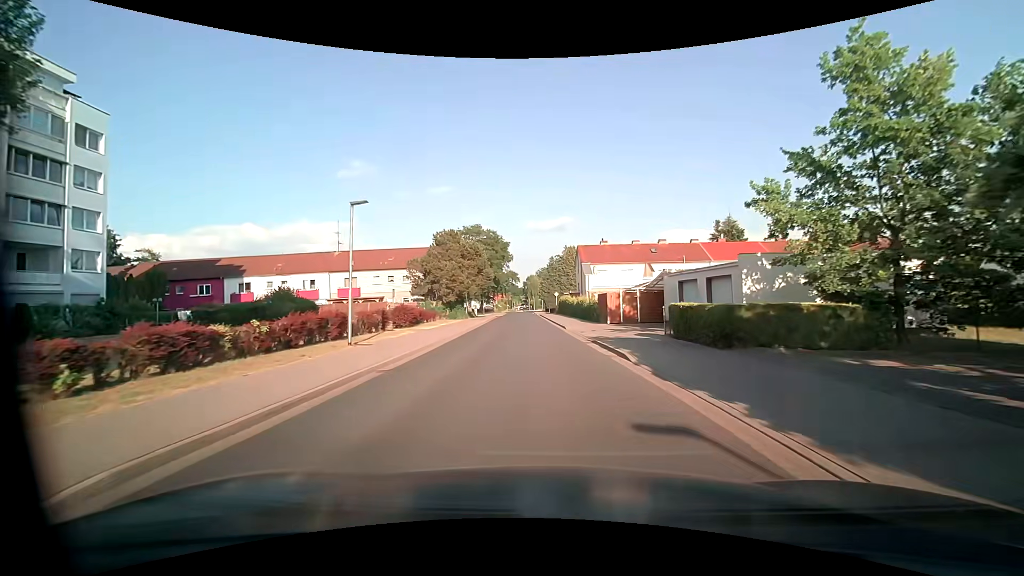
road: unclassified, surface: asphalt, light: Day
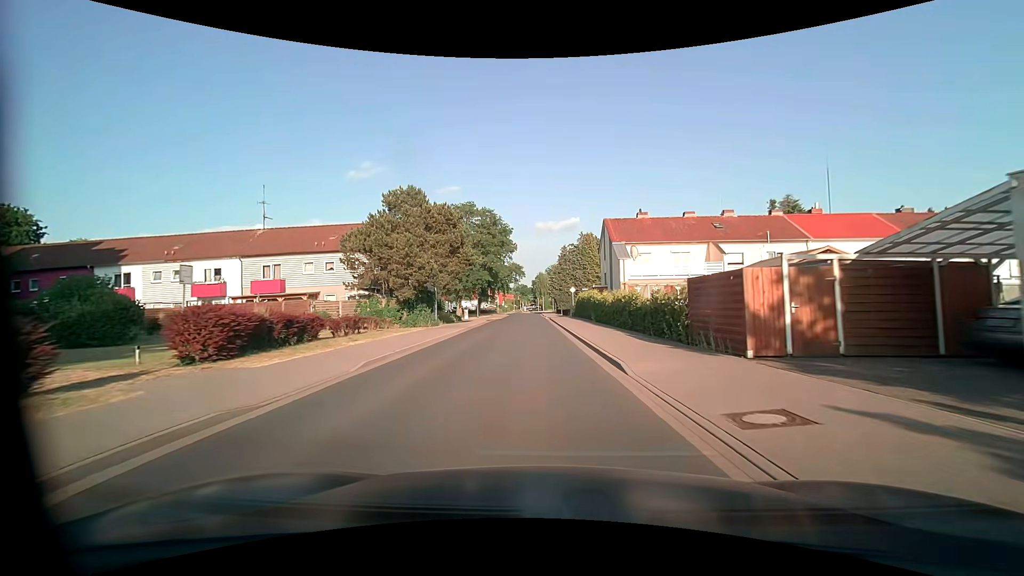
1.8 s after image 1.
(-0.2, +19.5) m; -1°
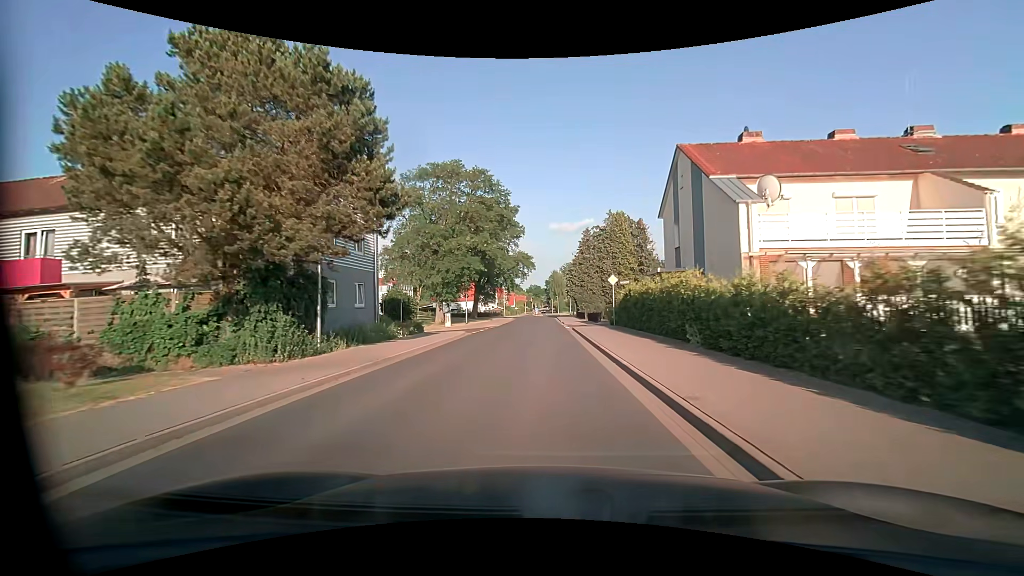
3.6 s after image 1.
(-0.4, +20.5) m; -2°
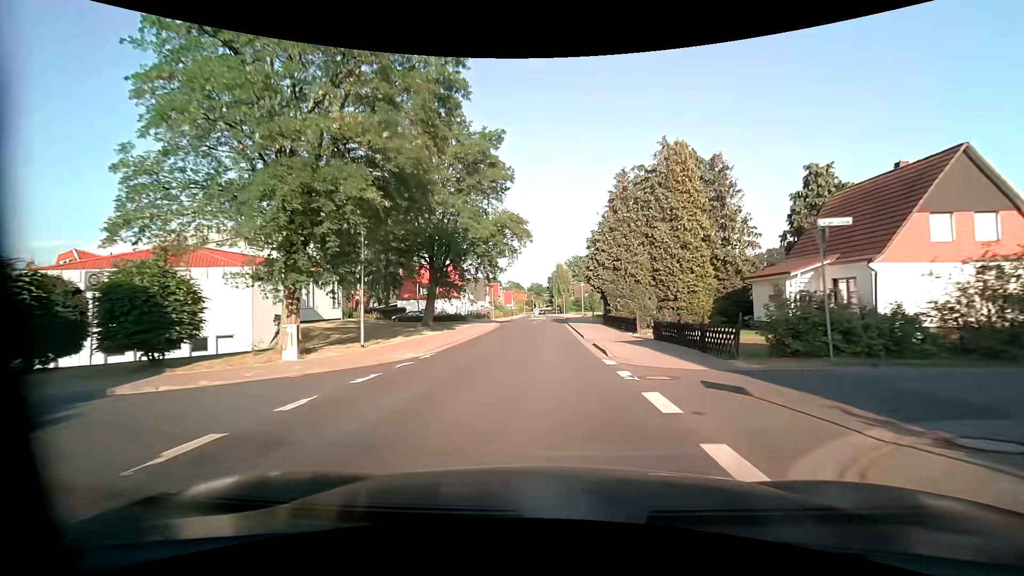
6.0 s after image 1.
(0.0, +28.1) m; 0°
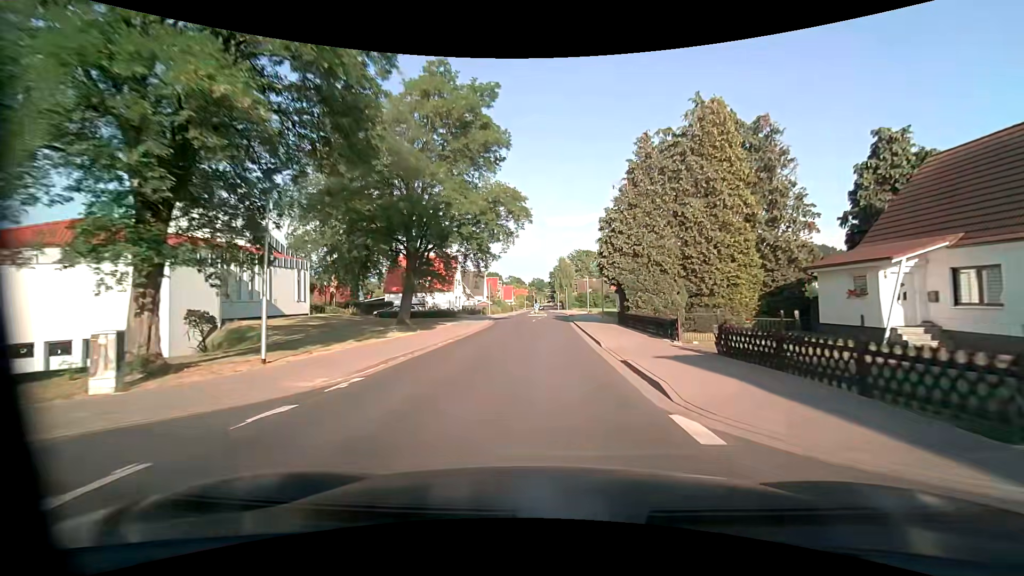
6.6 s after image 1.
(0.0, +7.2) m; 0°
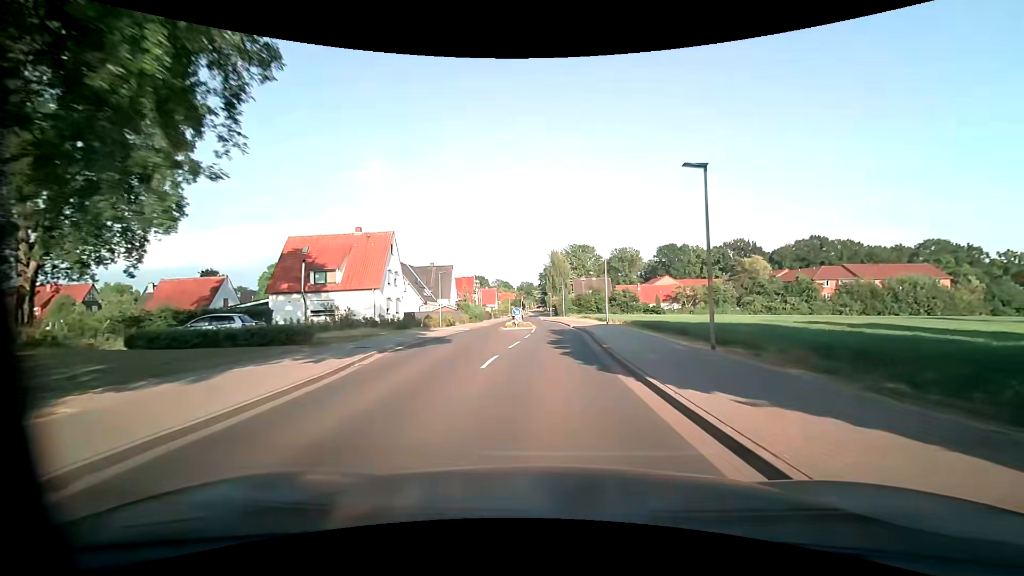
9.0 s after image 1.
(+0.2, +28.9) m; +1°
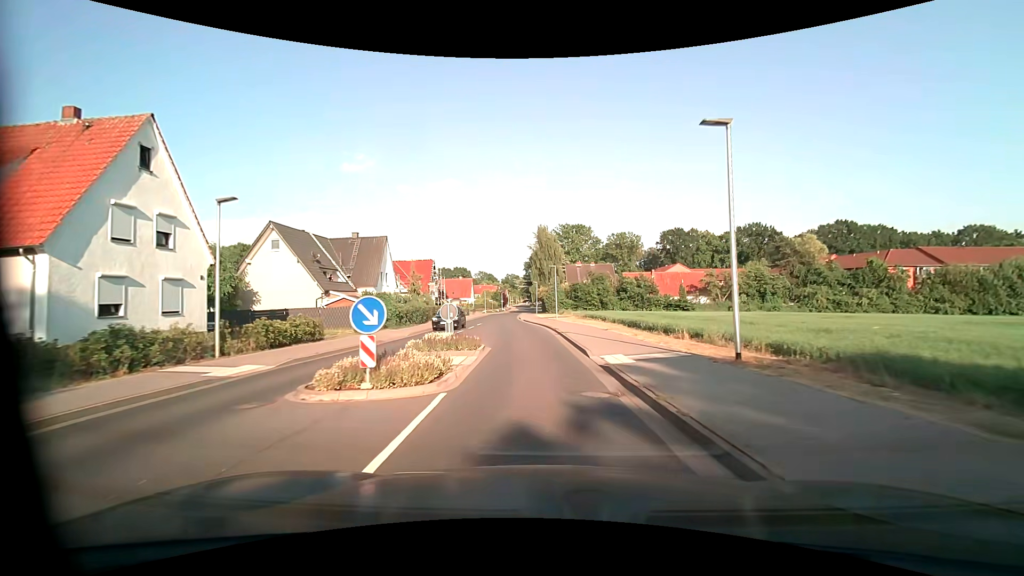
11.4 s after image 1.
(+0.4, +28.6) m; +1°
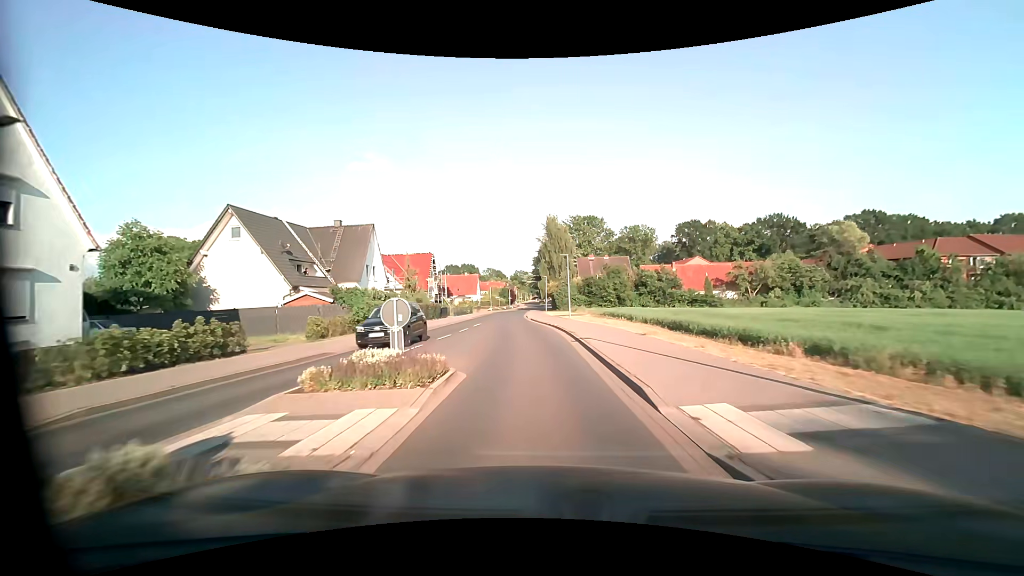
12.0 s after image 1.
(-0.1, +7.1) m; -1°
(0, +10) (-1, +20) (-2, +30) (-3, +40) (-4, +50) (-4, +60) (-5, +70) (-5, +80) (-5, +90) (-4, +100) m
